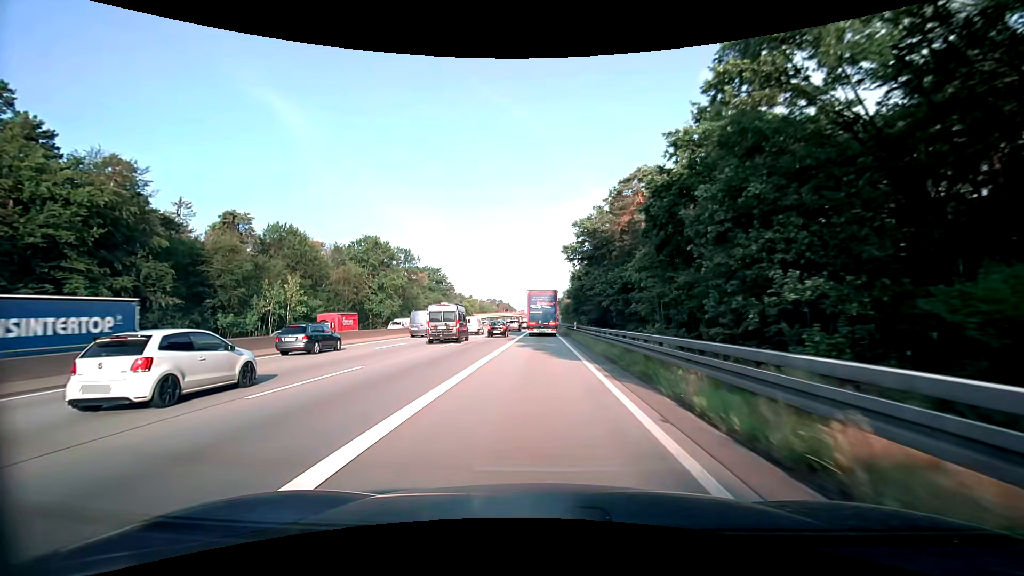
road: motorway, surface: asphalt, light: Day
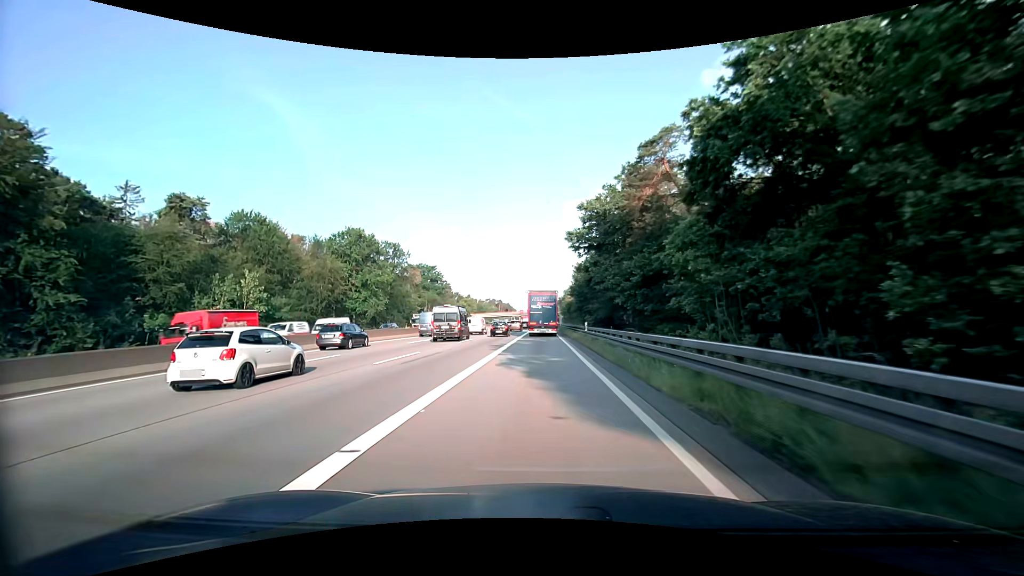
(0.0, +11.2) m; 0°
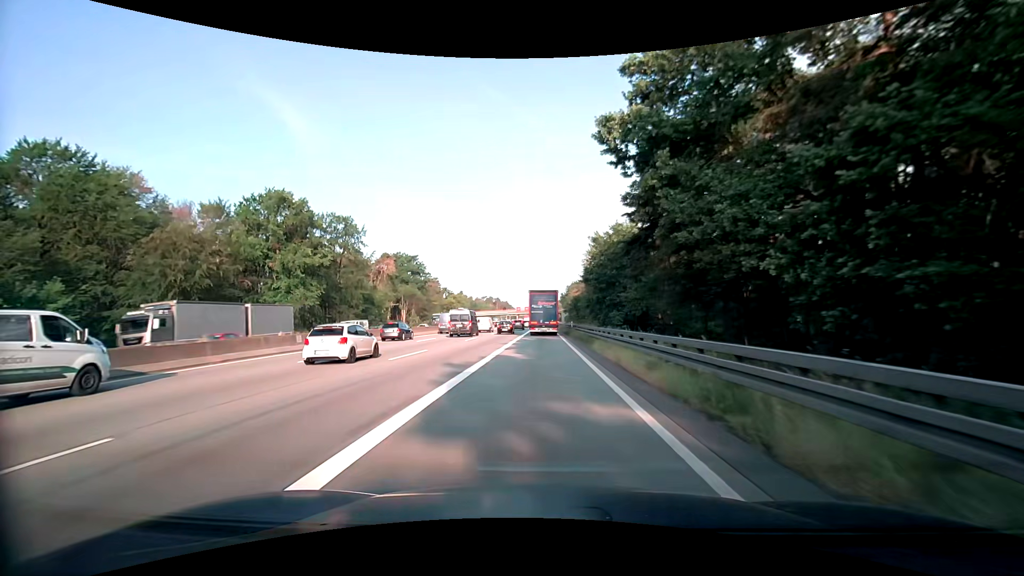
(0.0, +34.0) m; 0°
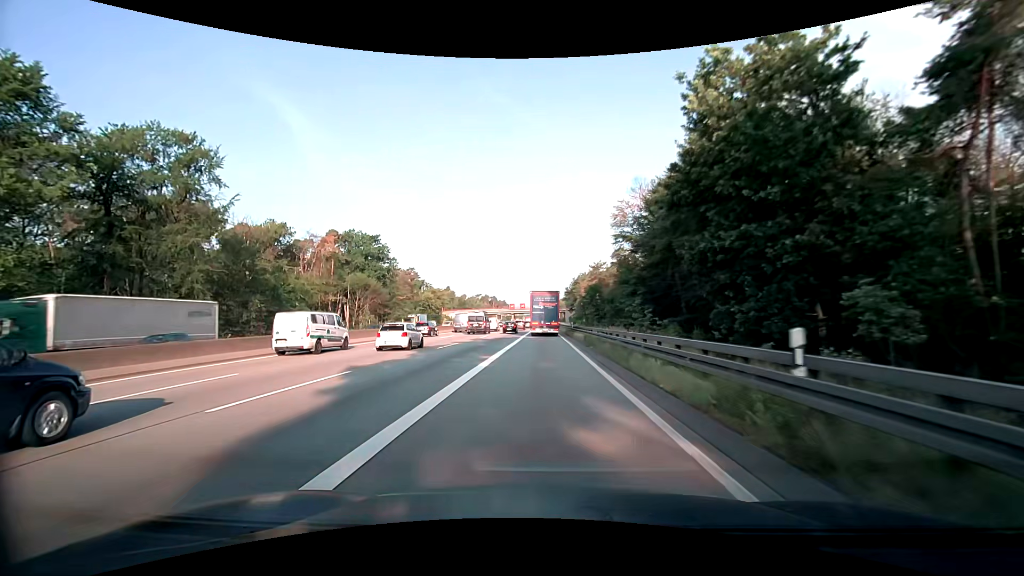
(-0.3, +46.2) m; 0°
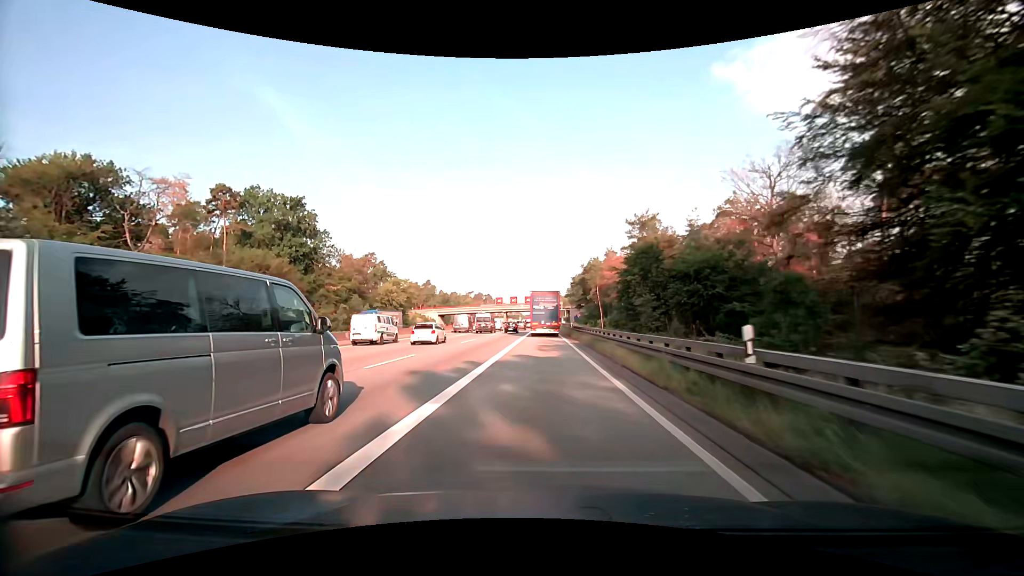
(+0.1, +46.8) m; 0°
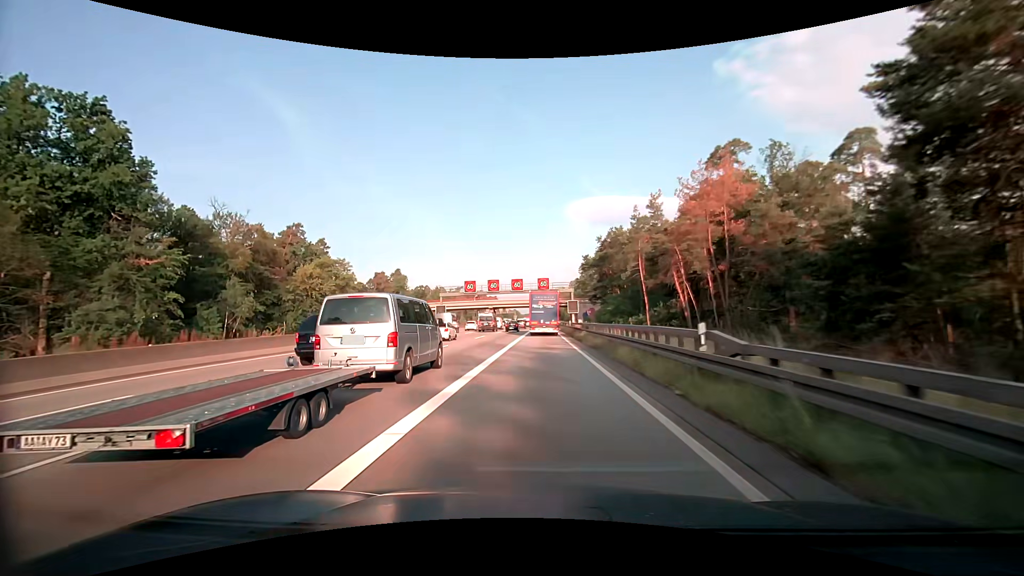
(+0.1, +46.9) m; 0°
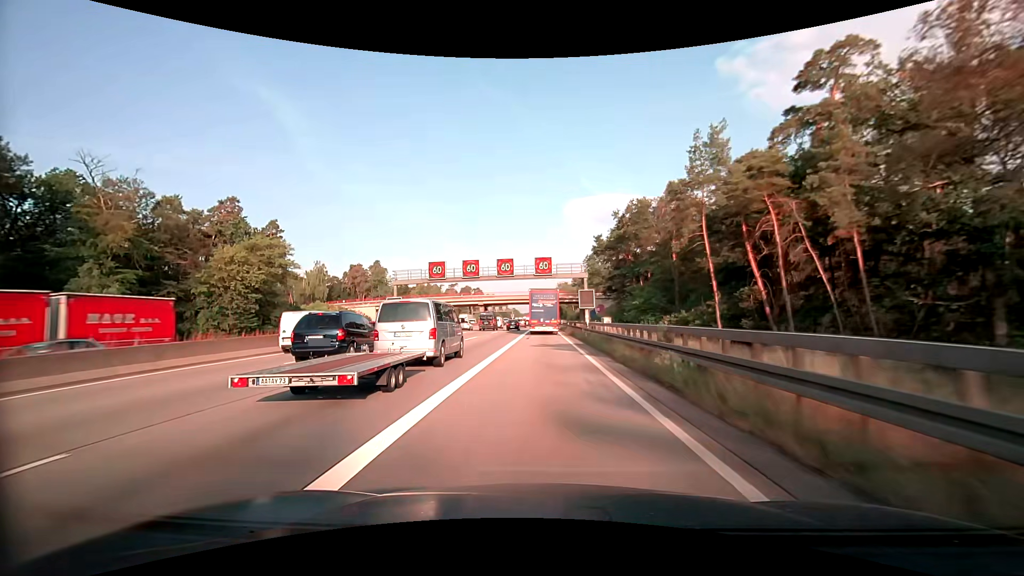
(+0.1, +23.2) m; 0°
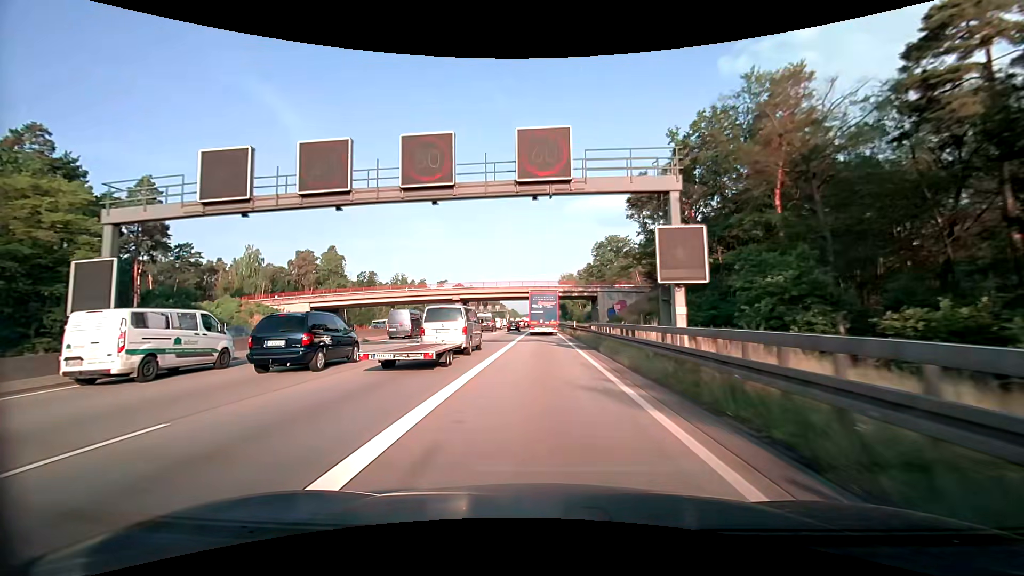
(0.0, +34.3) m; 0°
(0, +10) (0, +20) (0, +30) (0, +40) (0, +50) (0, +60) (0, +70) (0, +80) (0, +90) (0, +100) m
